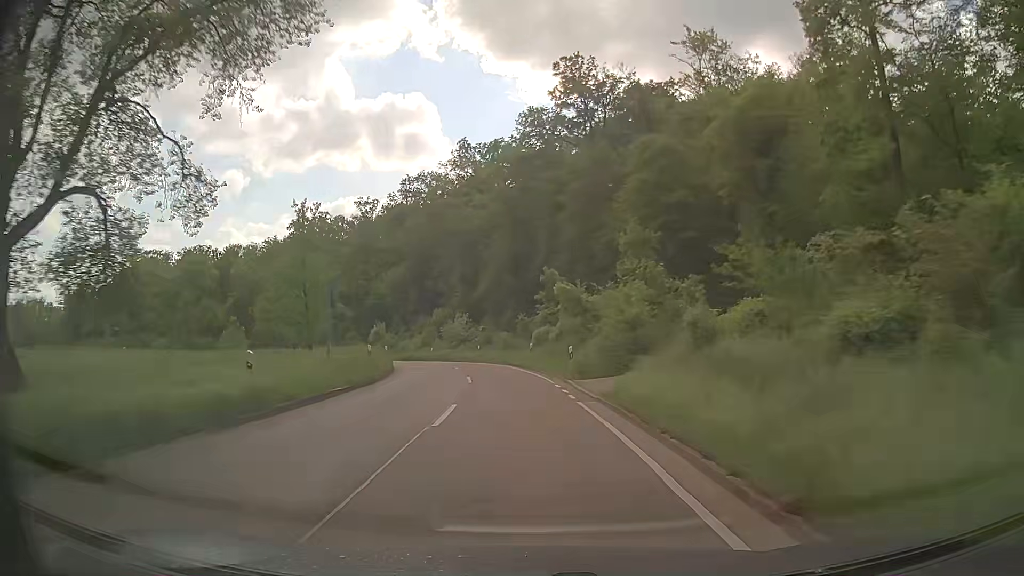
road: secondary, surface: asphalt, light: Day
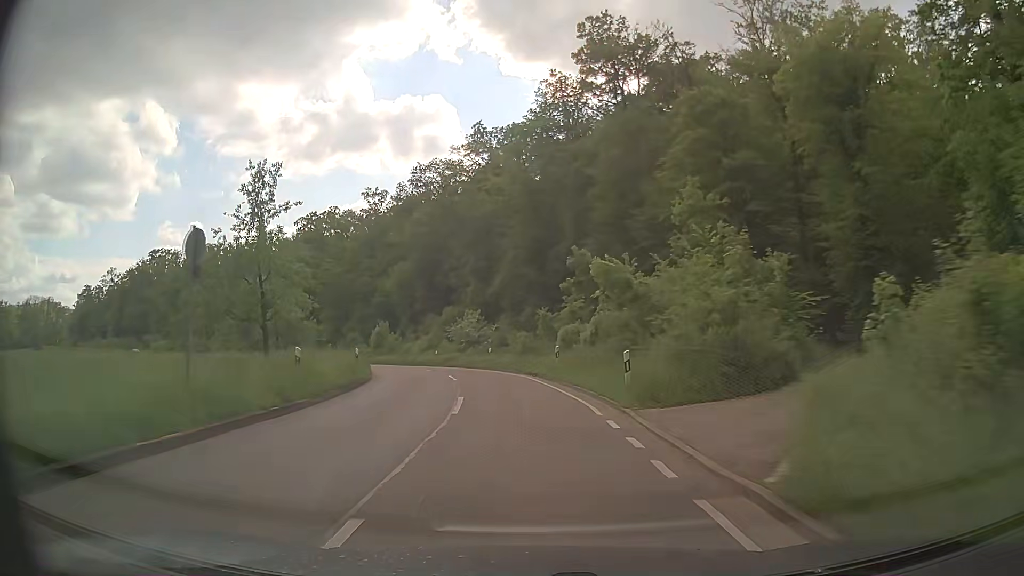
(-0.2, +9.9) m; -3°
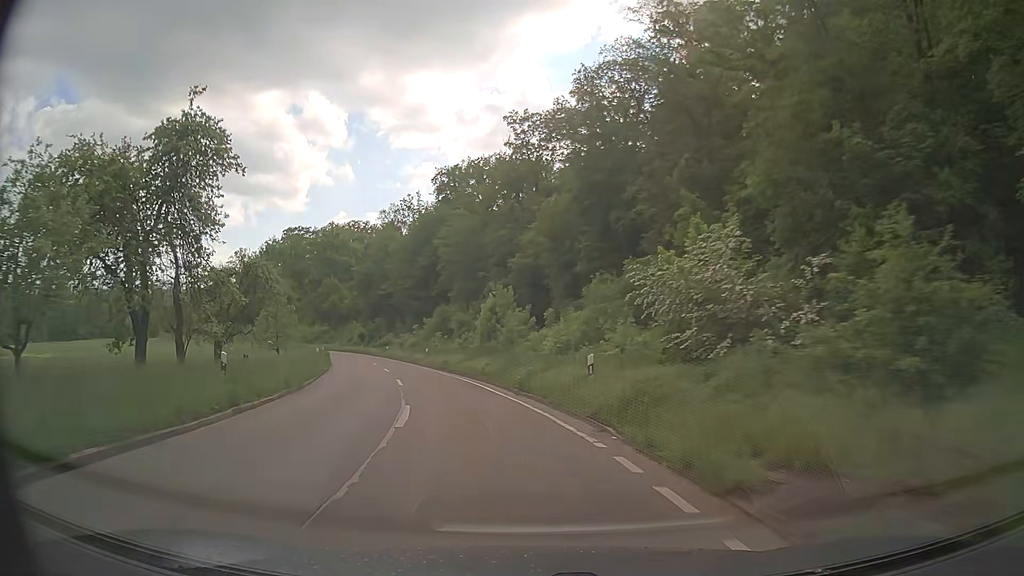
(-3.7, +38.5) m; -15°
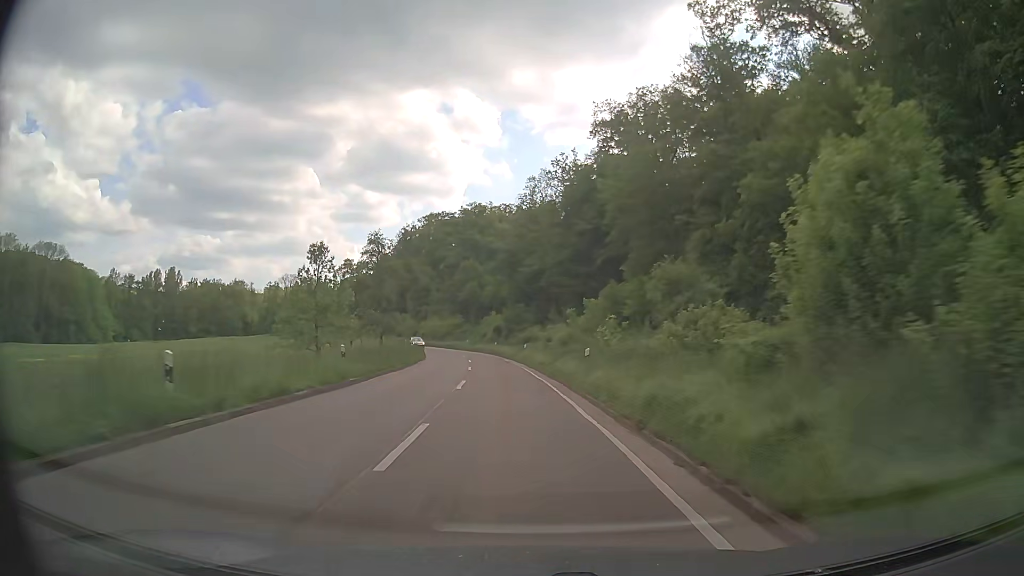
(-4.1, +28.8) m; -14°
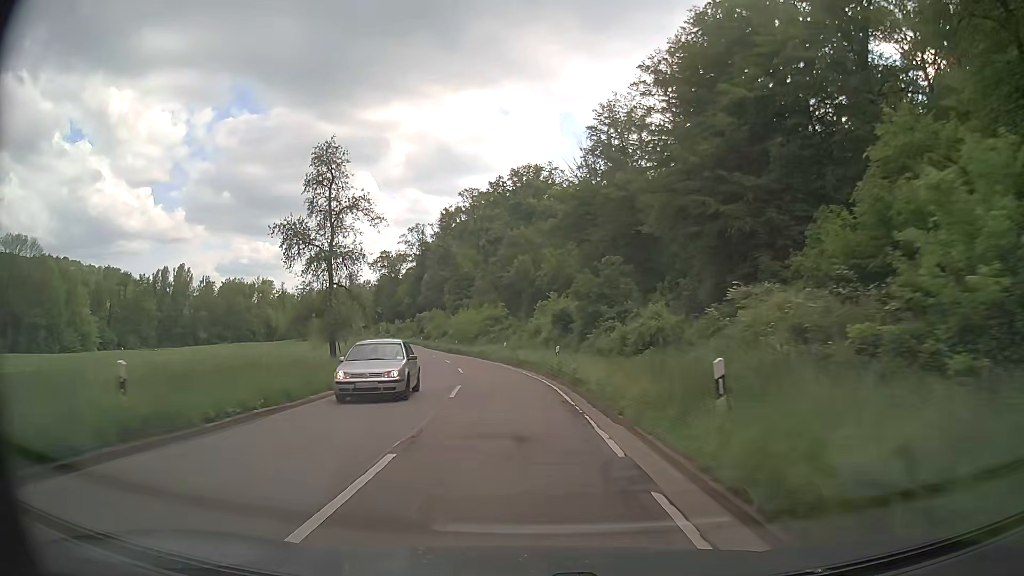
(-1.8, +39.4) m; -5°
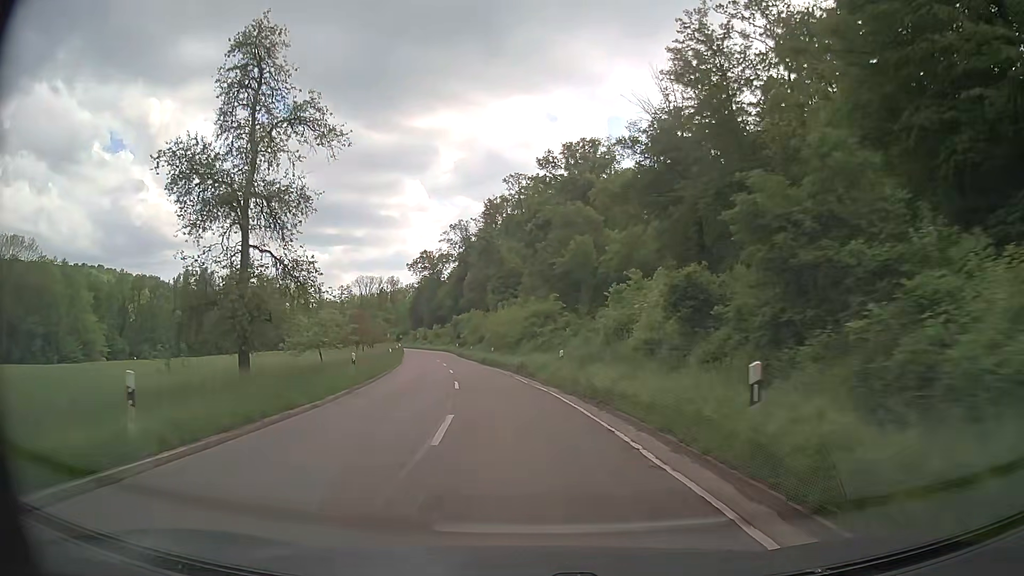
(-0.7, +19.2) m; -5°
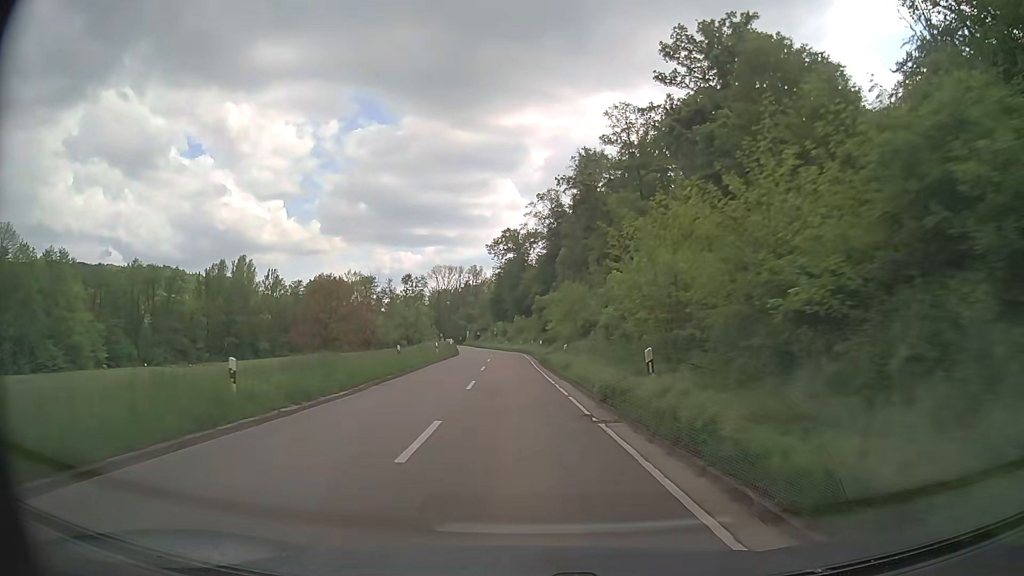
(-3.0, +38.2) m; -8°
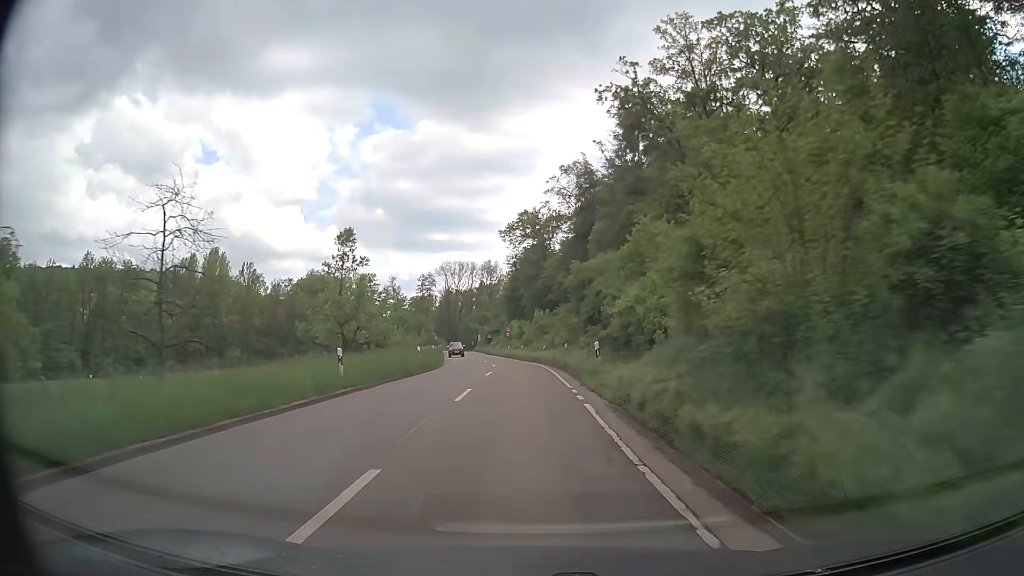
(-0.6, +28.9) m; -2°
(0, +10) (0, +20) (0, +30) (-1, +40) (-1, +50) (-2, +60) (-4, +70) (-5, +80) (-6, +90) (-8, +100) m
